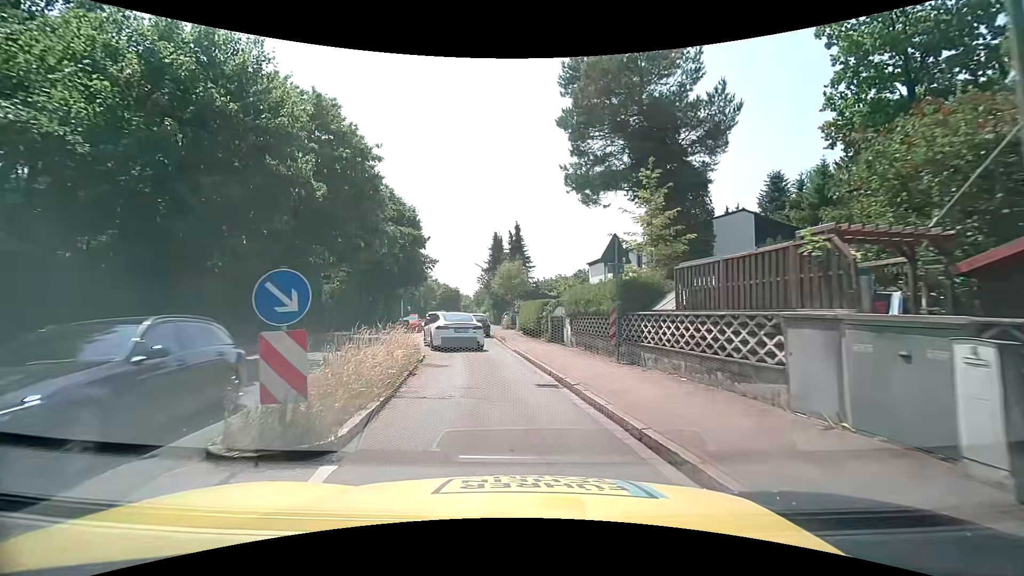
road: tertiary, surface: asphalt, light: Day
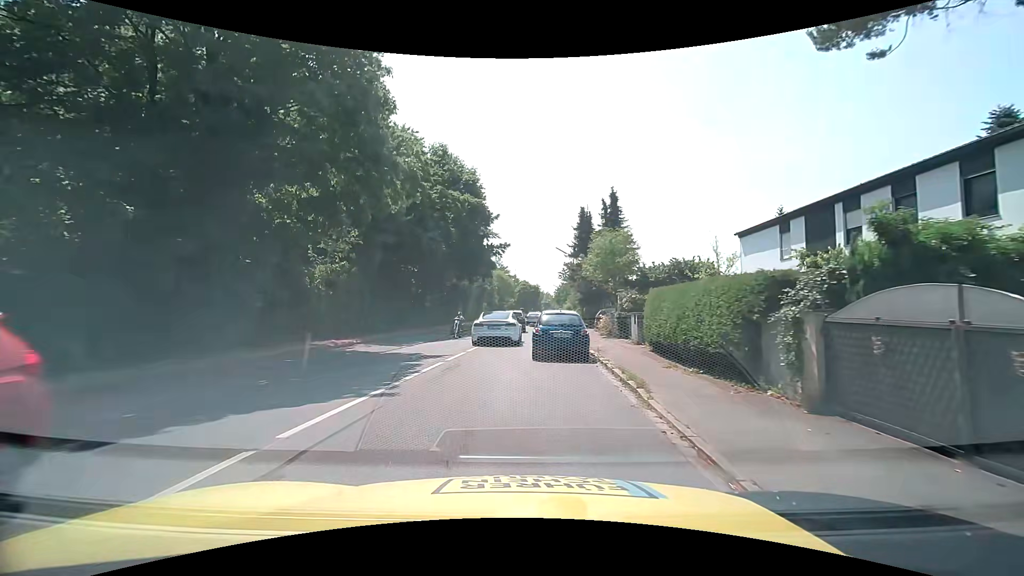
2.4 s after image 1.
(-1.2, +15.4) m; -10°
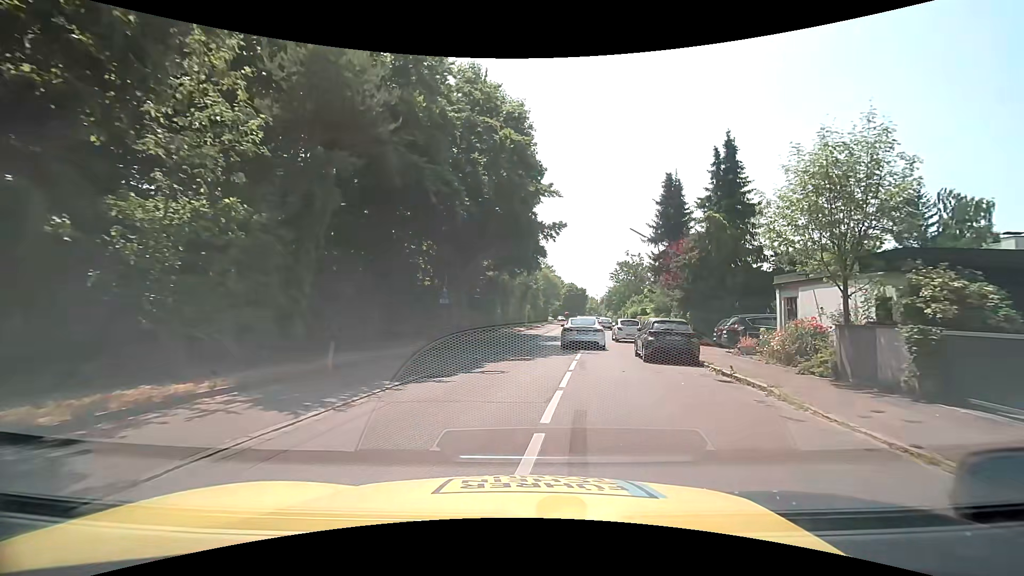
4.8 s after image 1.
(-1.2, +14.8) m; -5°
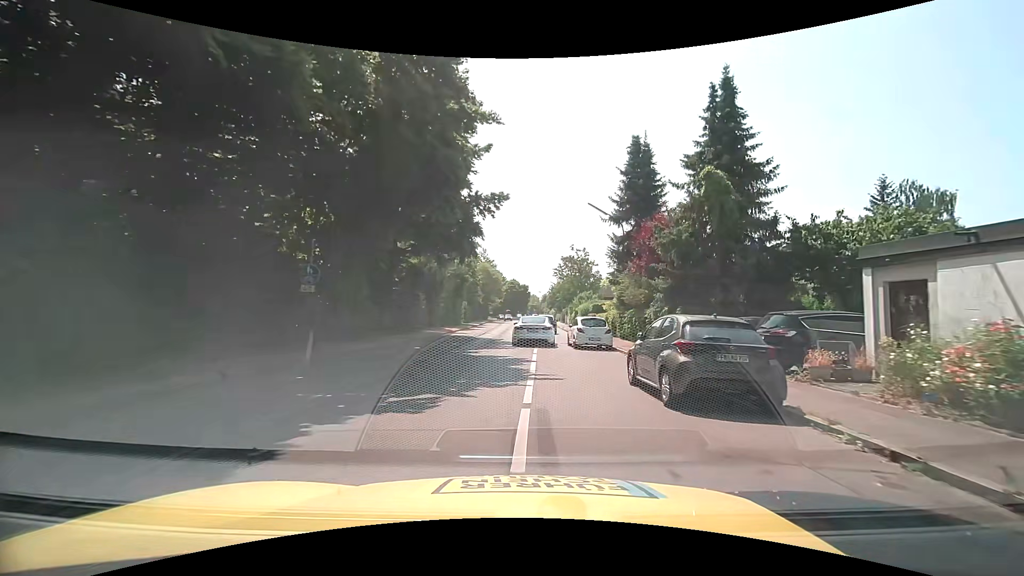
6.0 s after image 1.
(+0.7, +9.1) m; +7°
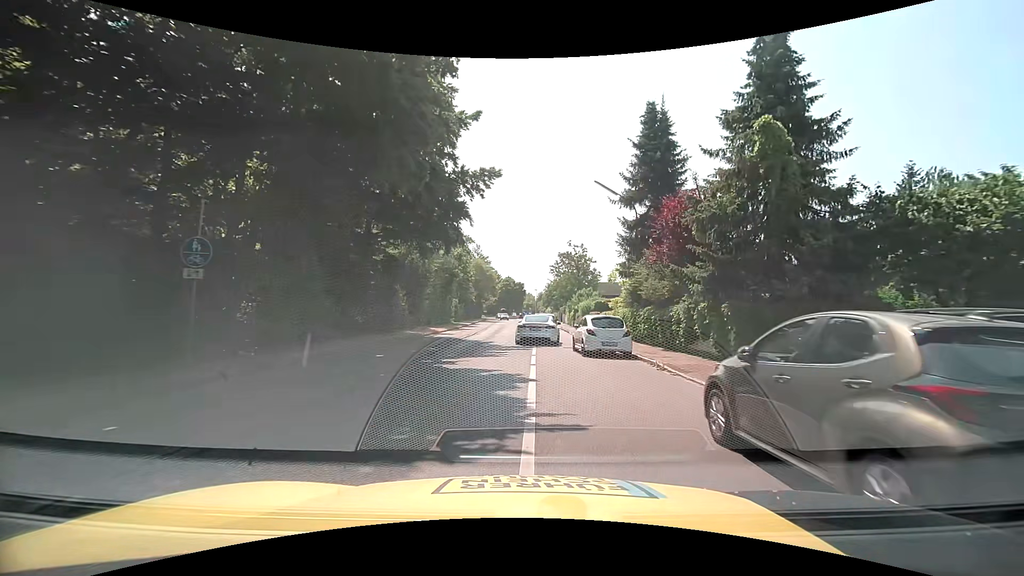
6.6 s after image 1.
(+0.1, +5.0) m; +2°
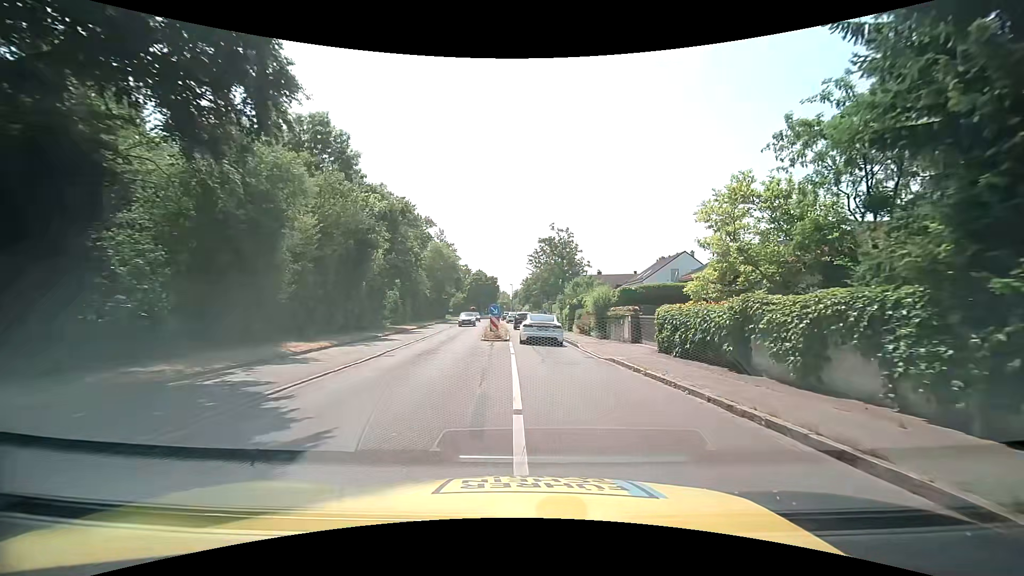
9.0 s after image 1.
(+0.1, +21.0) m; +2°
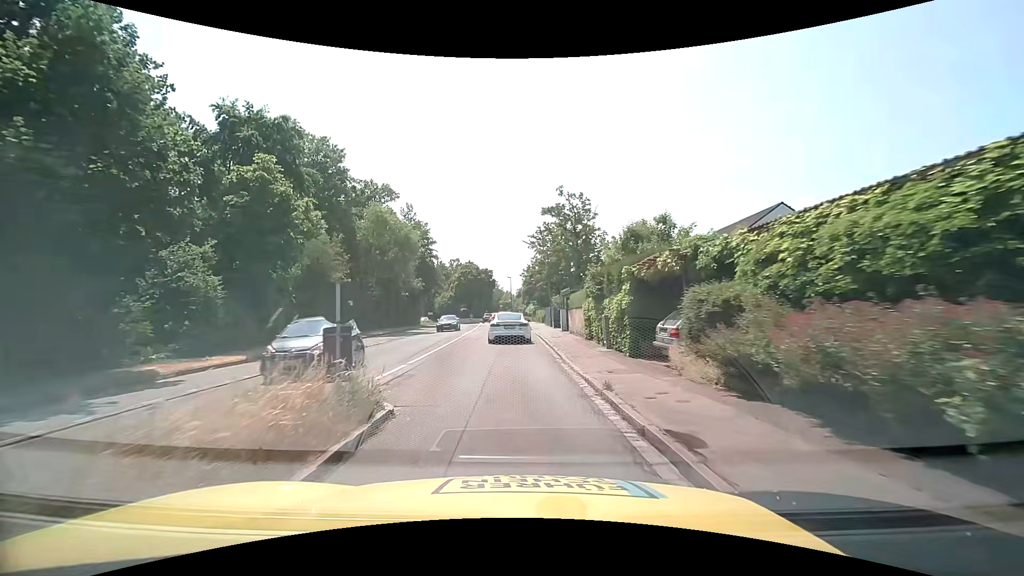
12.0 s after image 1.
(+1.1, +26.9) m; 0°
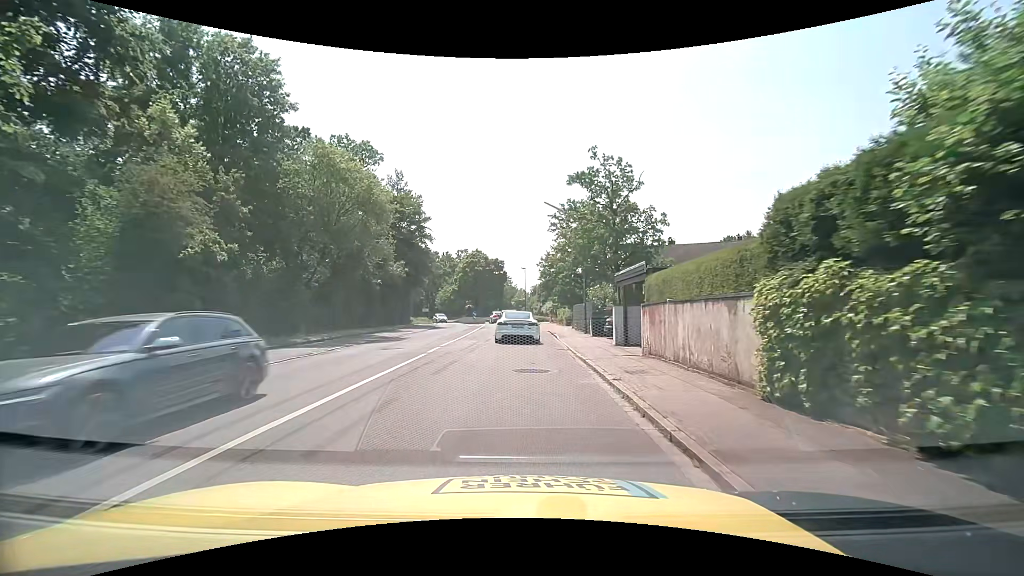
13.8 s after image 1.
(-0.3, +15.8) m; -1°
(0, +10) (0, +20) (-1, +30) (-1, +40) (-2, +50) (-3, +60) (-4, +70) (-3, +80) (-1, +89) (-1, +99) m
